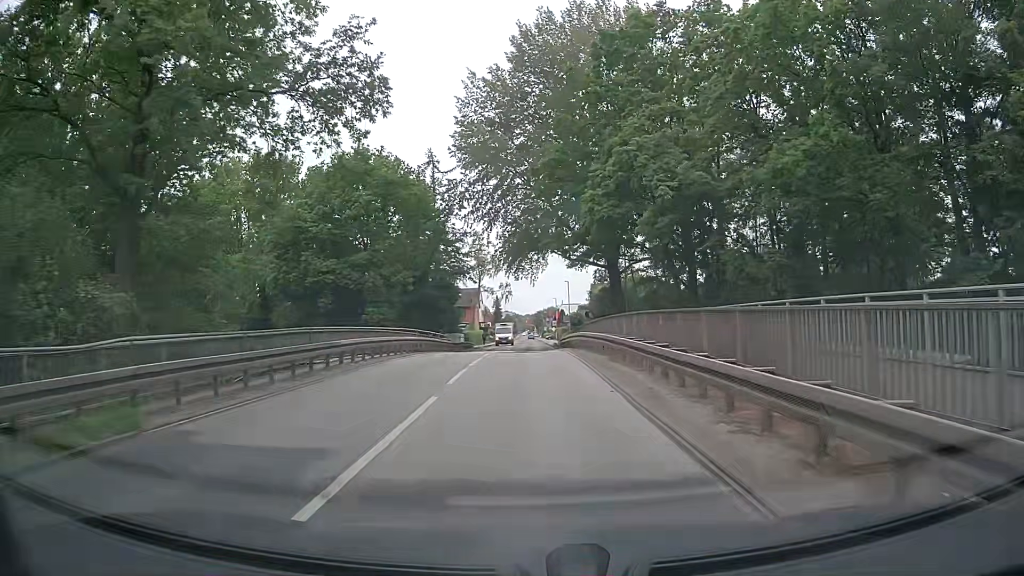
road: tertiary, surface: asphalt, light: Day
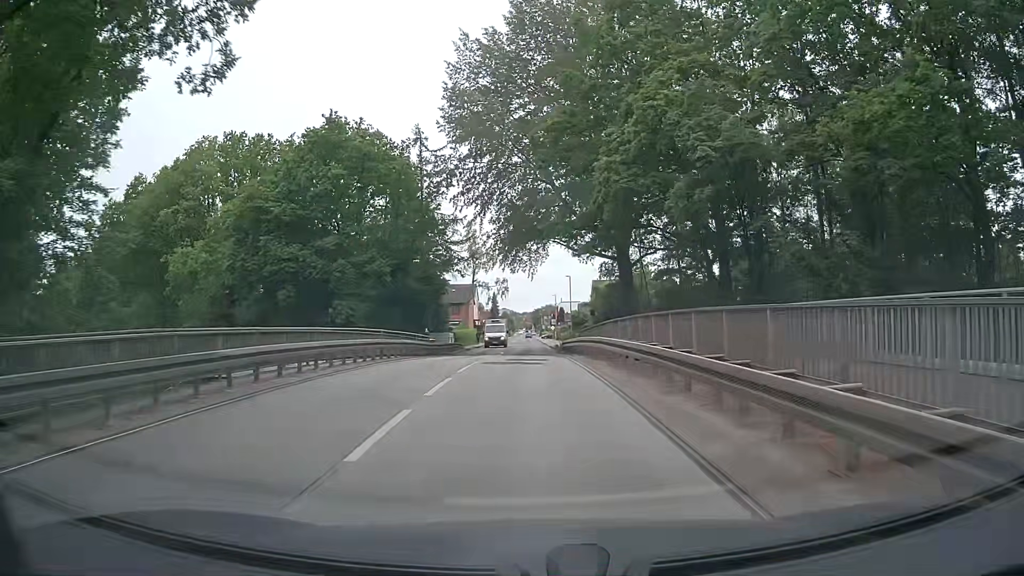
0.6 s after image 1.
(0.0, +7.4) m; +2°
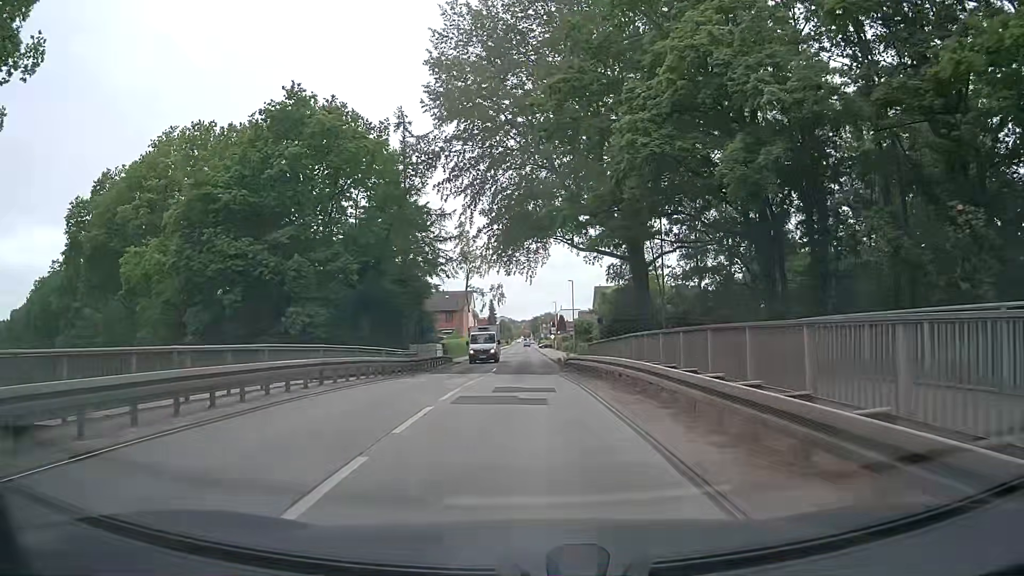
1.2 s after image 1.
(-0.1, +7.2) m; -1°
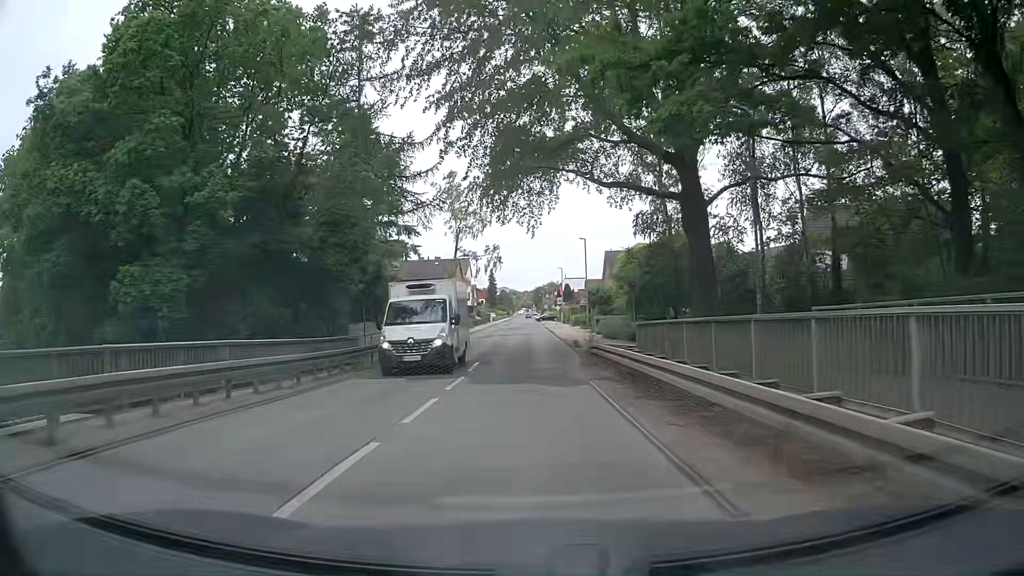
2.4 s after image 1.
(0.0, +14.0) m; 0°
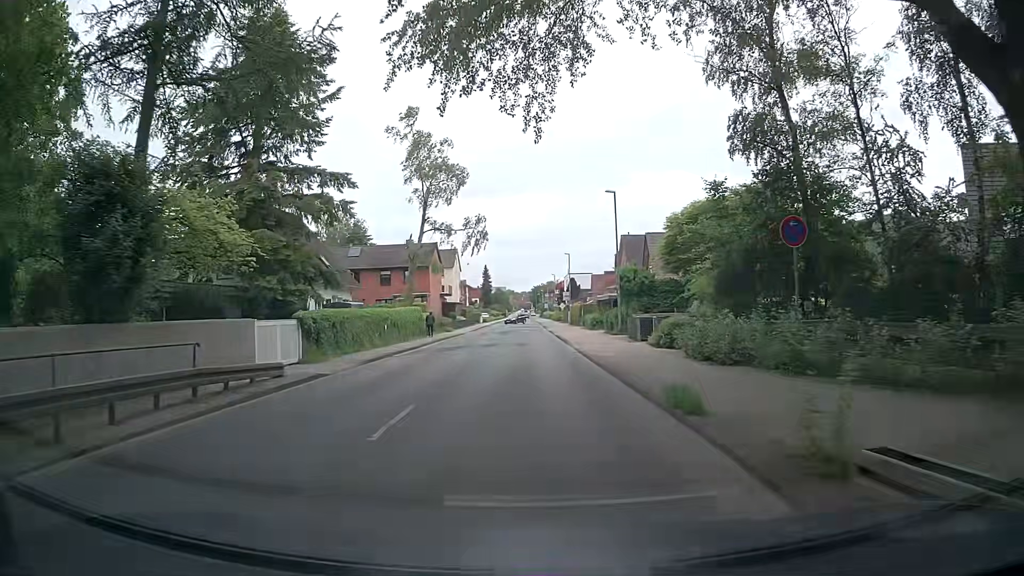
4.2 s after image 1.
(-0.1, +21.2) m; 0°
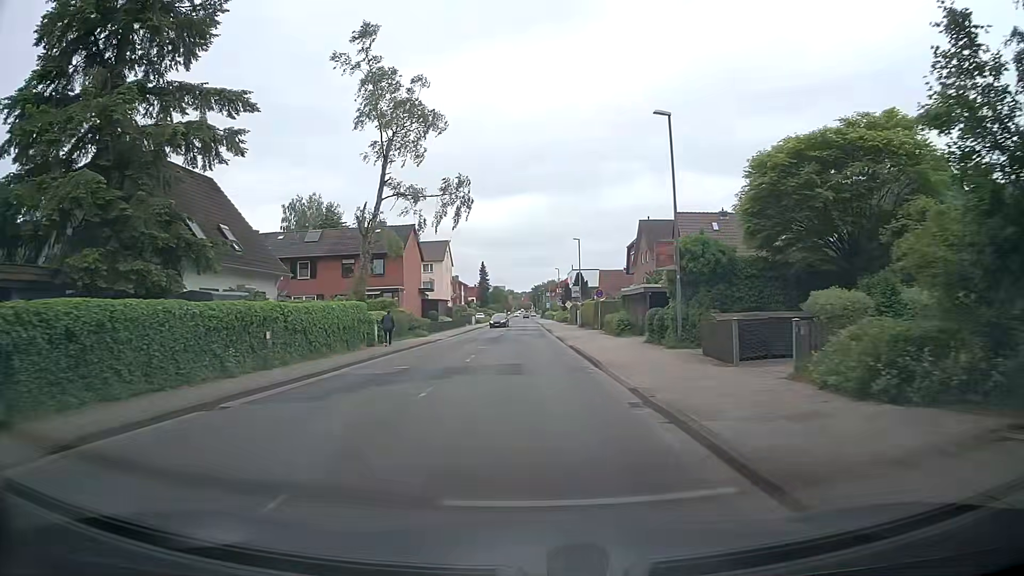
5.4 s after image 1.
(-0.1, +14.5) m; -1°
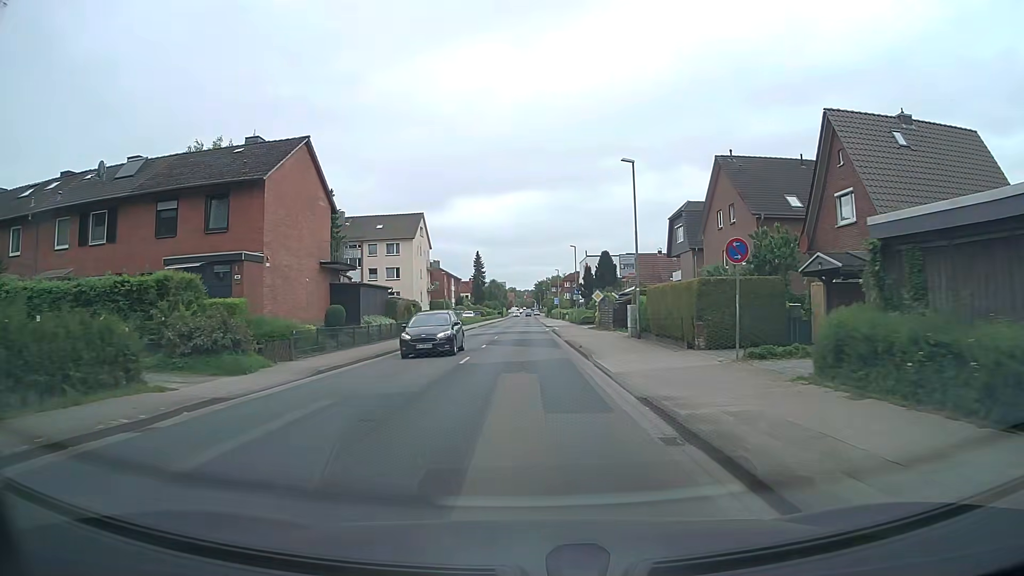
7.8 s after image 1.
(-0.1, +29.7) m; 0°
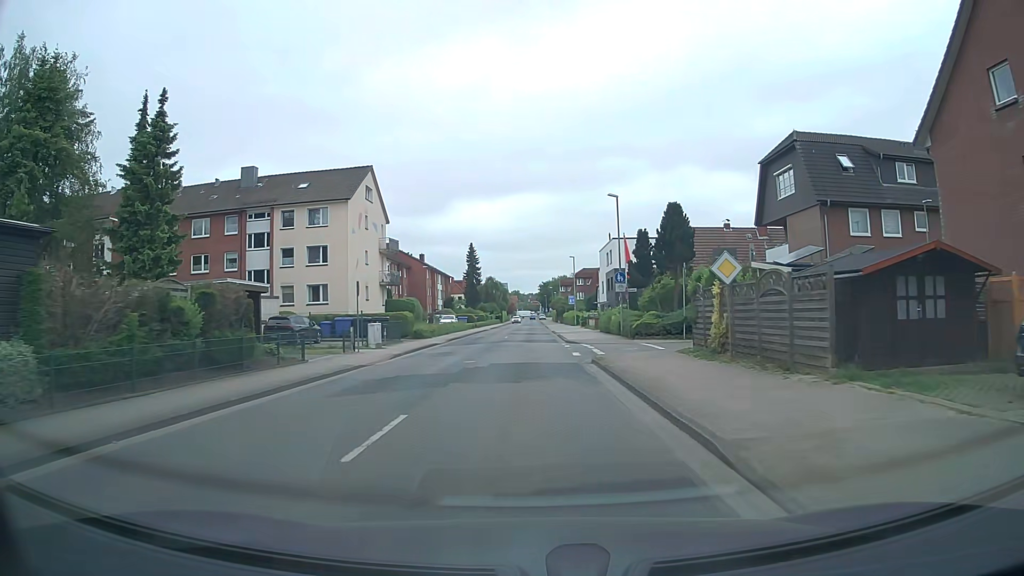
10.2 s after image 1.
(0.0, +29.5) m; -1°
(0, +10) (0, +20) (0, +30) (0, +40) (0, +50) (+1, +60) (+1, +70) (+1, +80) (+1, +90) (+1, +100) m
